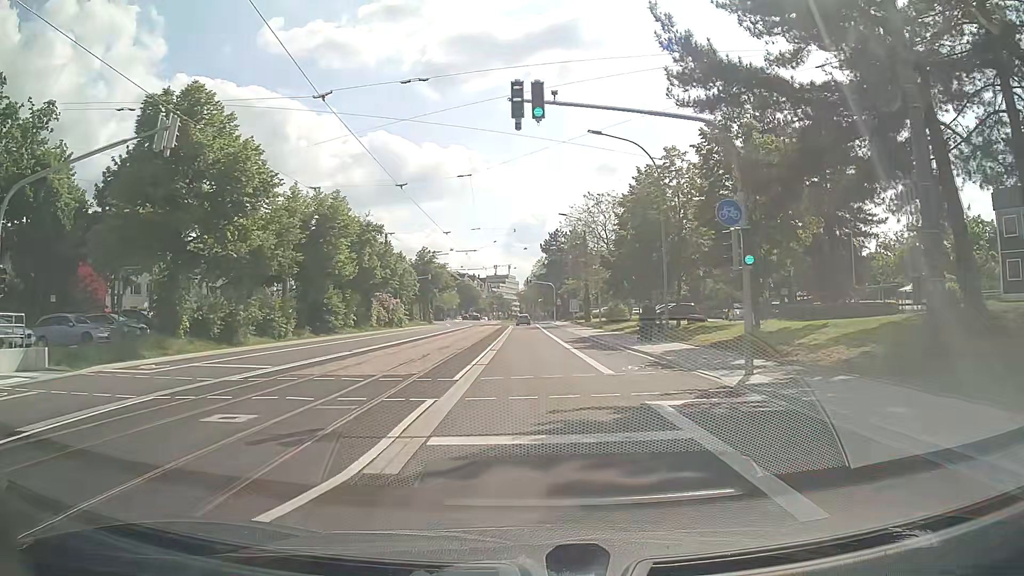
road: secondary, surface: asphalt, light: Day
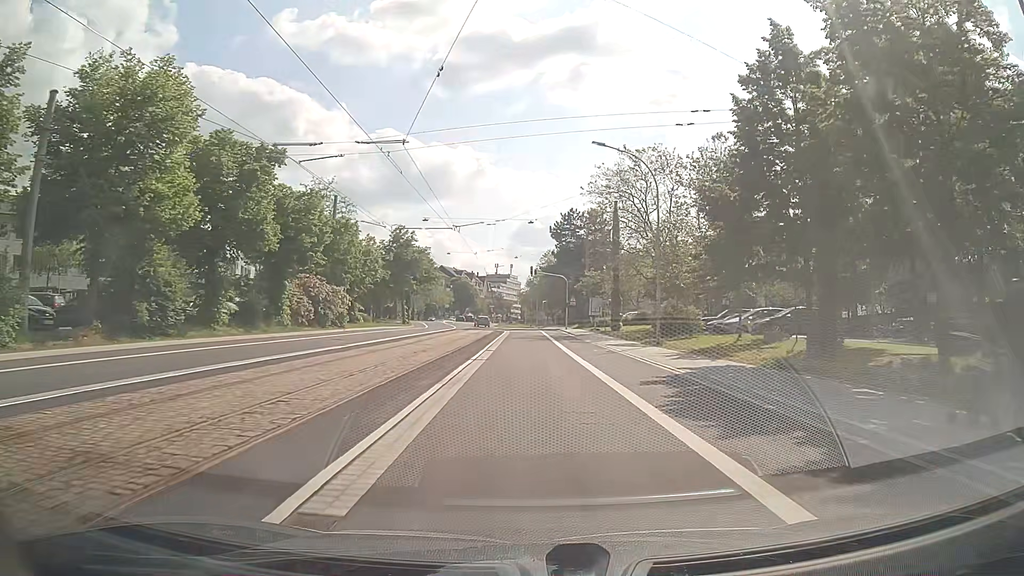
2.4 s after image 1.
(-0.1, +25.2) m; 0°
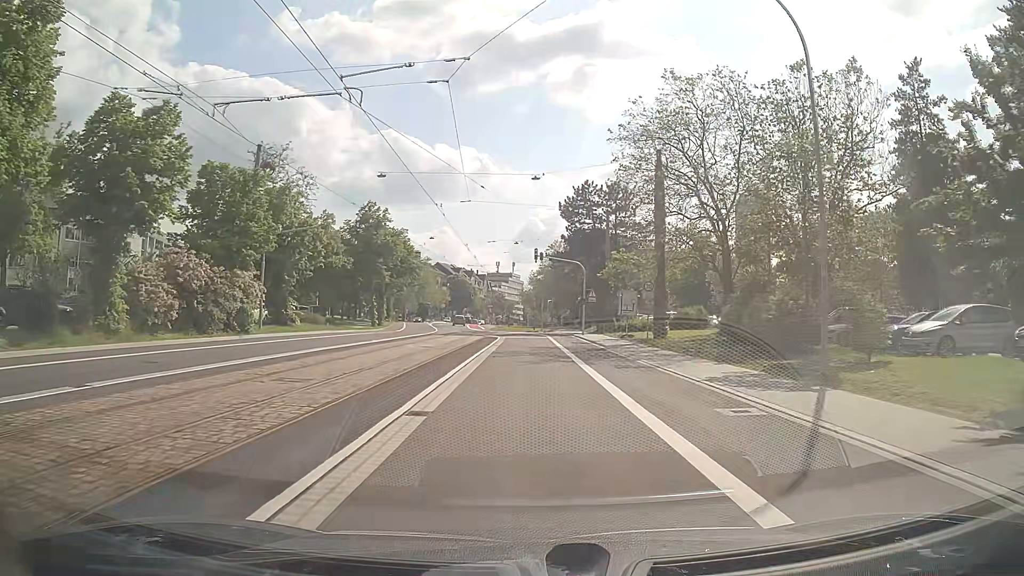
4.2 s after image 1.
(+0.1, +18.9) m; 0°
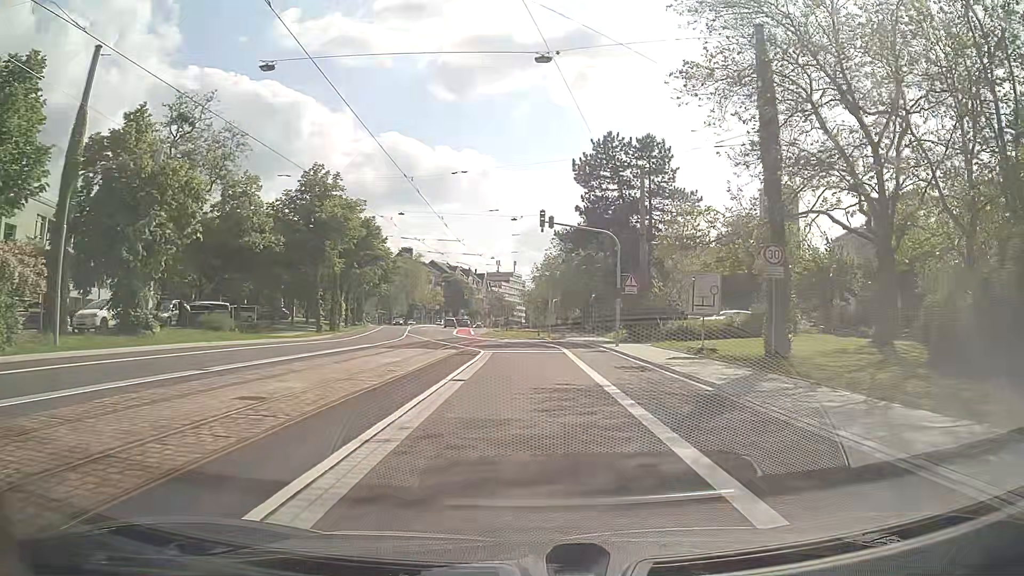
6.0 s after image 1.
(+0.1, +19.0) m; 0°
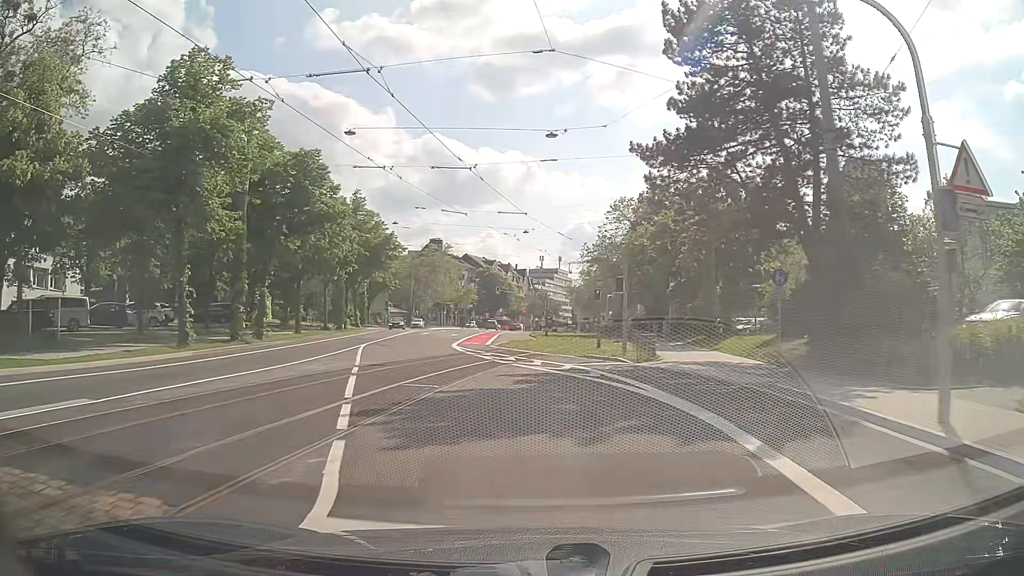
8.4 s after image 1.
(-0.3, +25.3) m; -4°
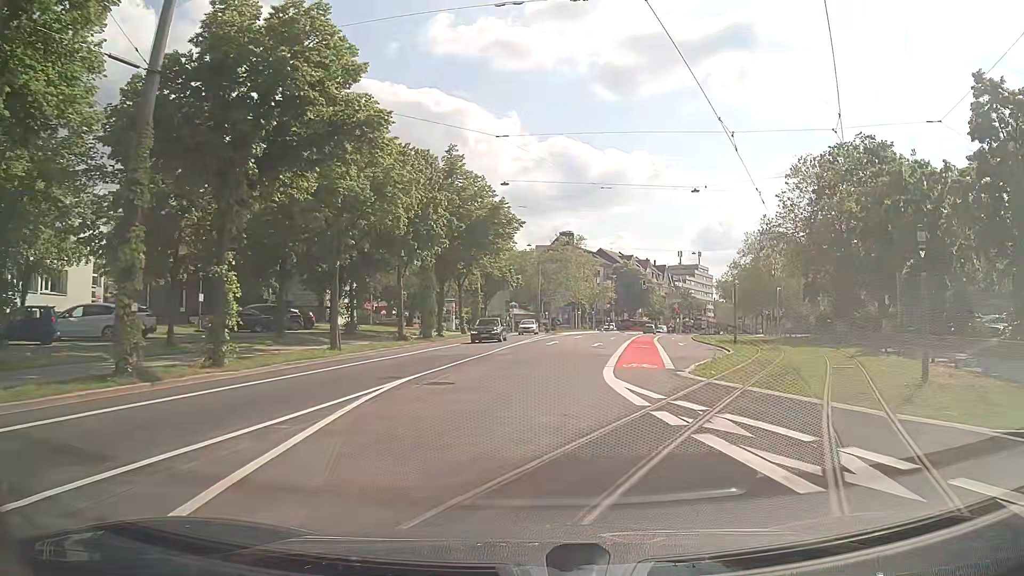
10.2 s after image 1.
(-2.3, +18.7) m; -11°
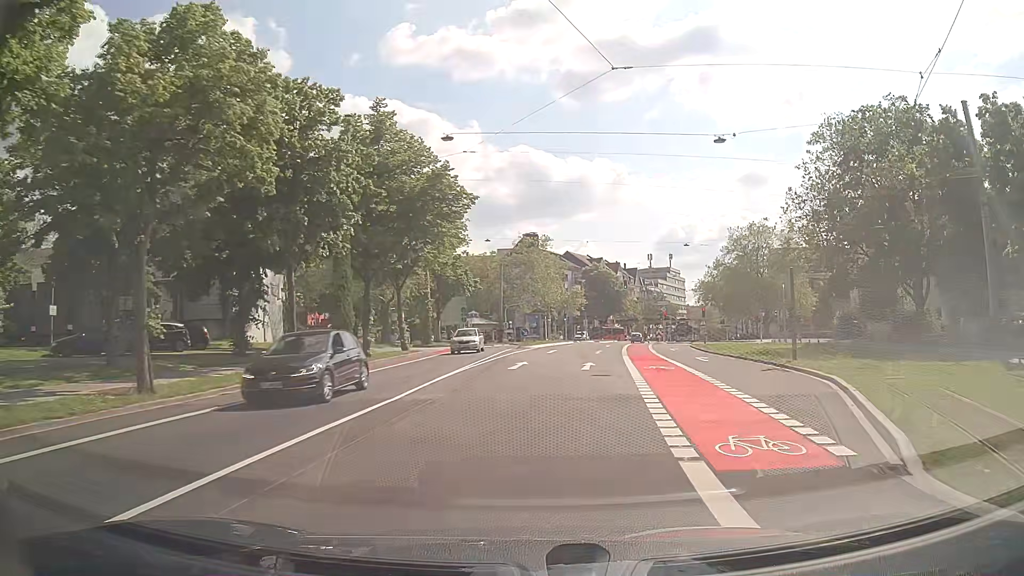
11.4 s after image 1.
(+0.3, +12.6) m; +3°
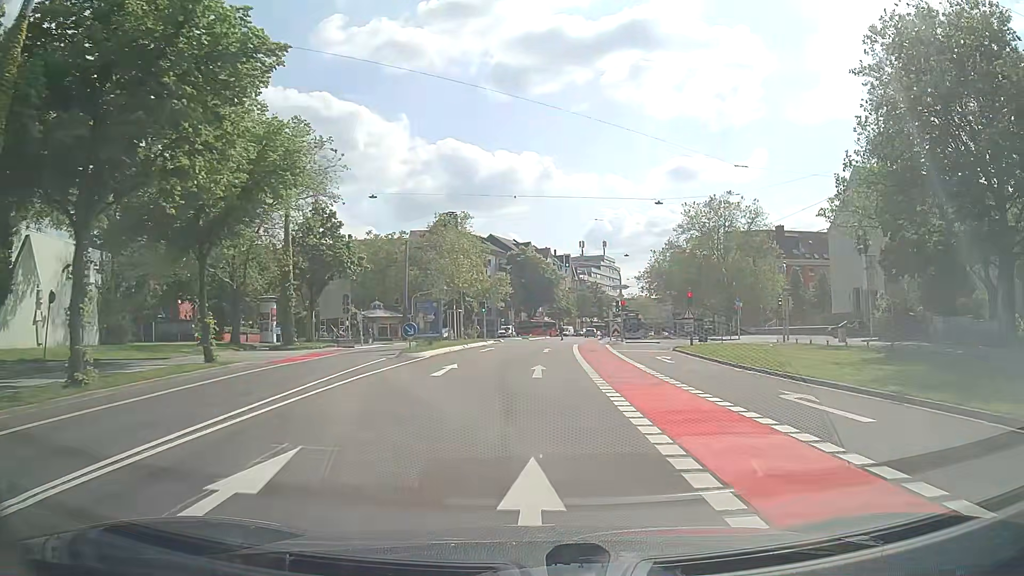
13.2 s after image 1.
(+1.4, +19.0) m; +7°
(0, +10) (0, +20) (+1, +30) (+1, +40) (+2, +50) (+3, +60) (+3, +70) (+4, +80) (+6, +90) (+7, +100) m
